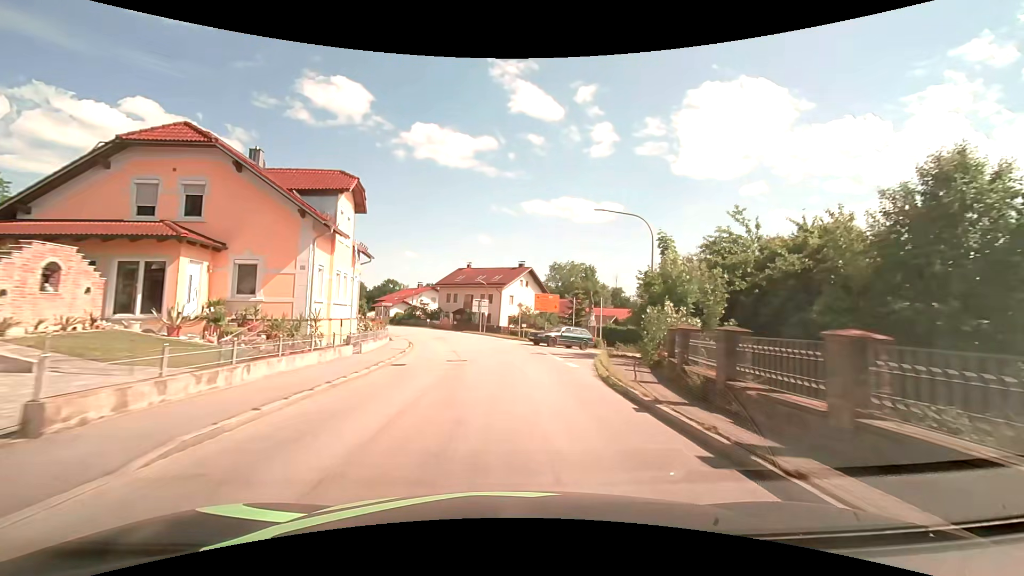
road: secondary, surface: asphalt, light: Day
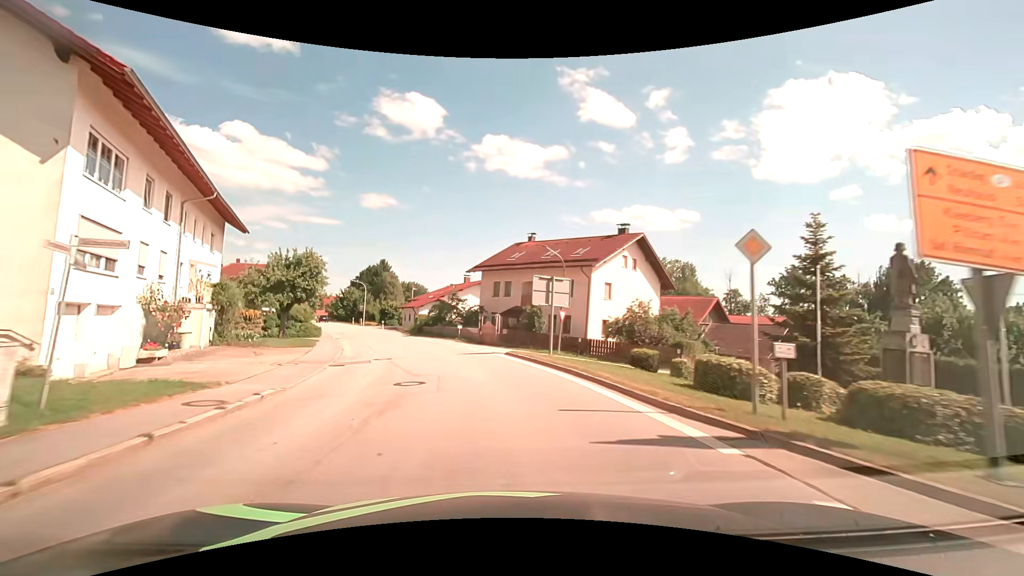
(-1.4, +31.5) m; -8°
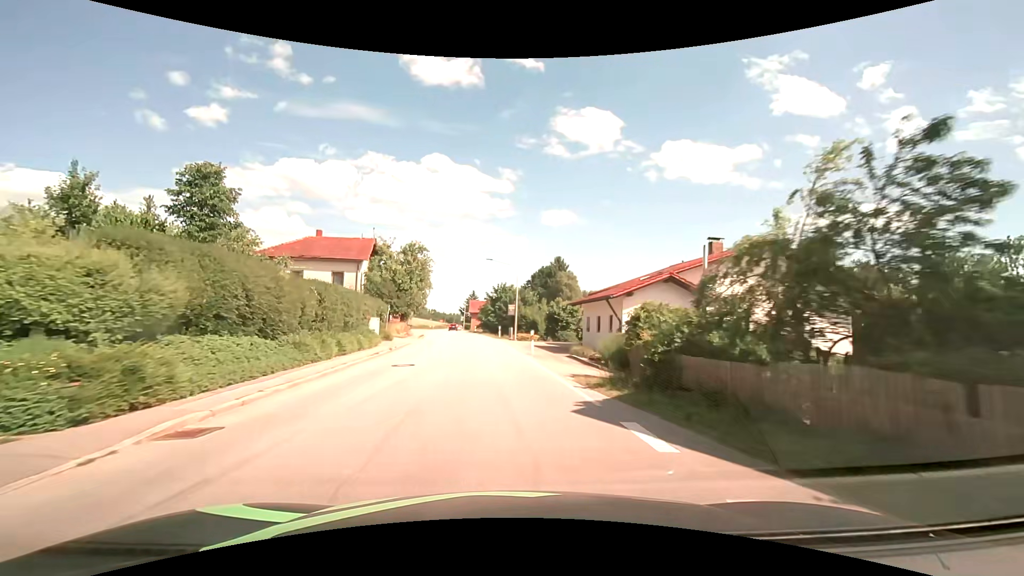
(-7.1, +38.3) m; -20°
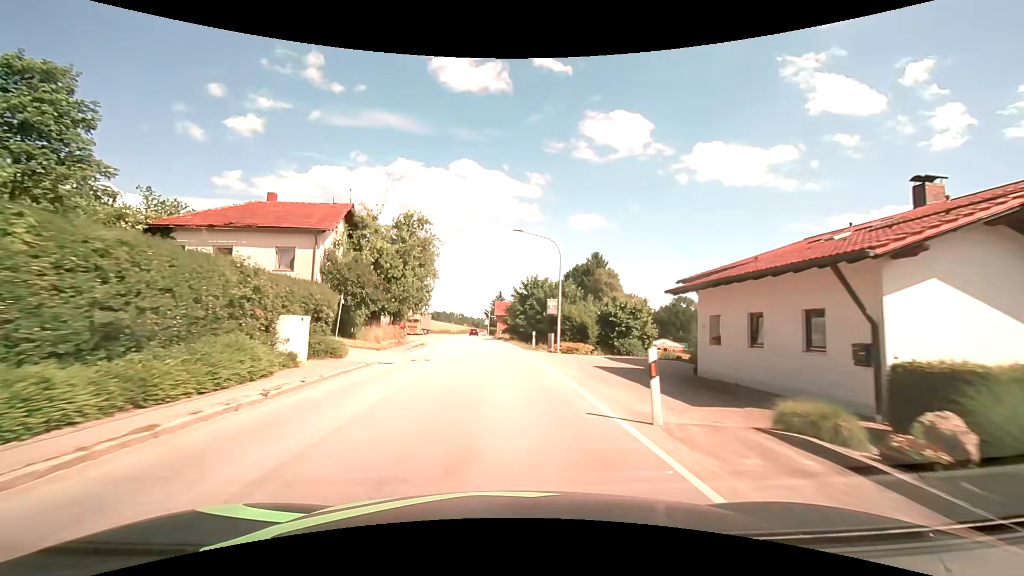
(-0.6, +15.6) m; -4°
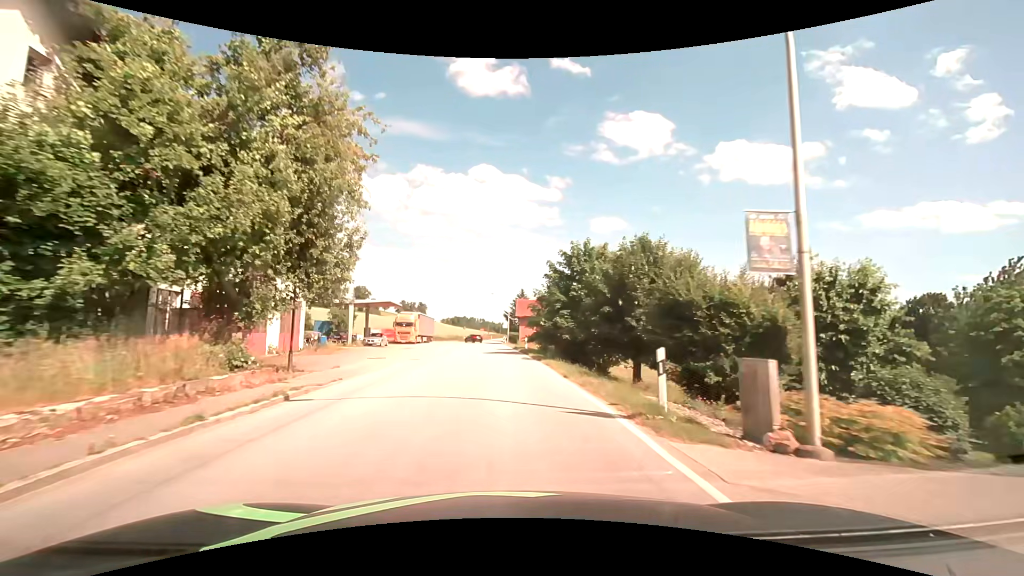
(-0.5, +23.5) m; -2°
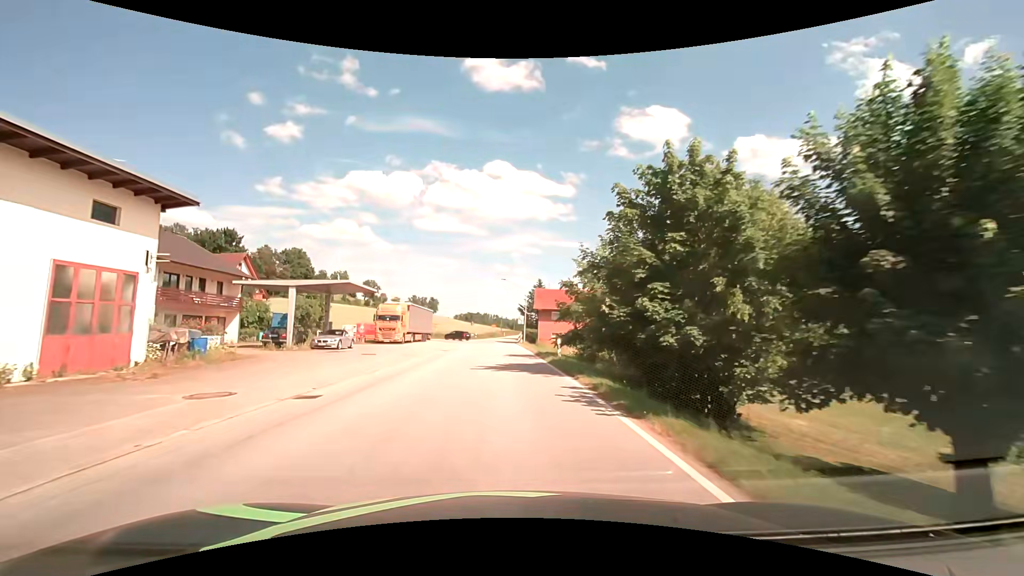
(-0.2, +15.7) m; -1°
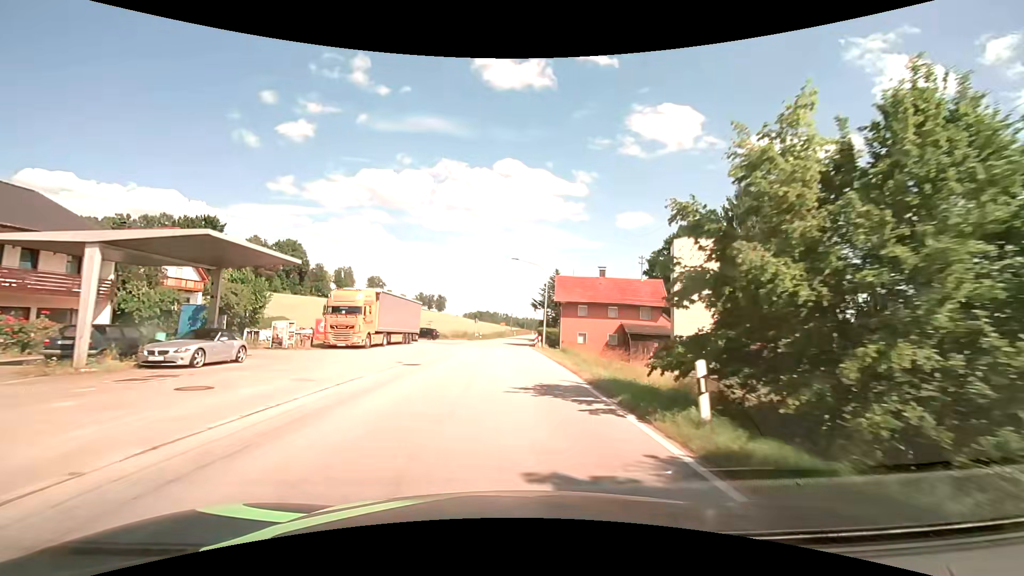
(-0.2, +15.7) m; -1°
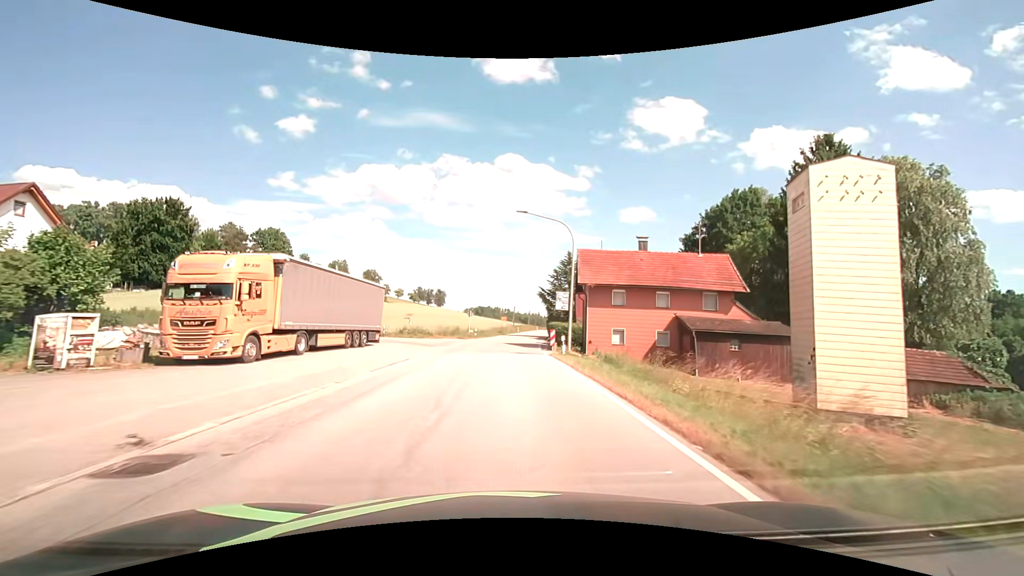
(0.0, +15.1) m; 0°
